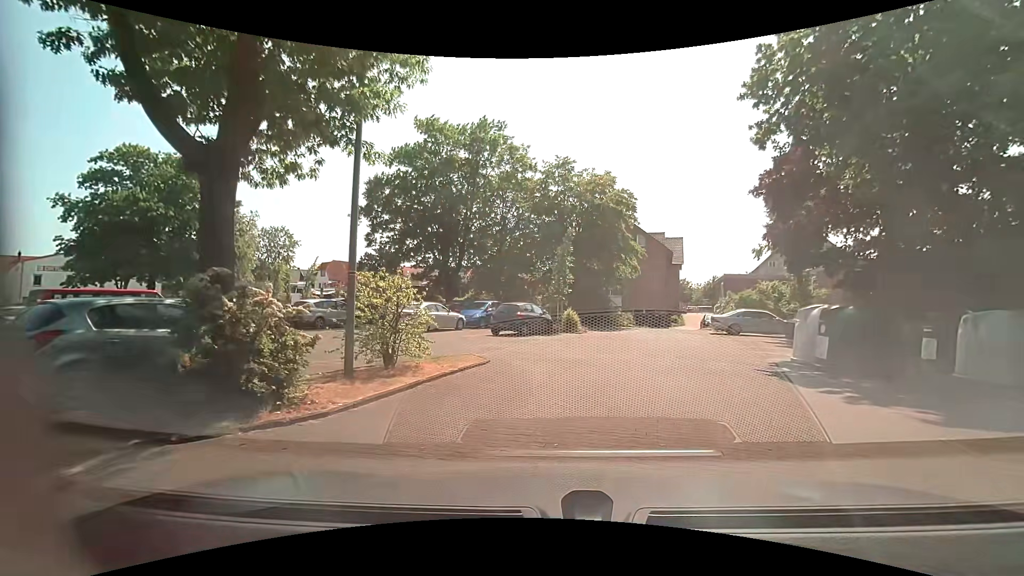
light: Day
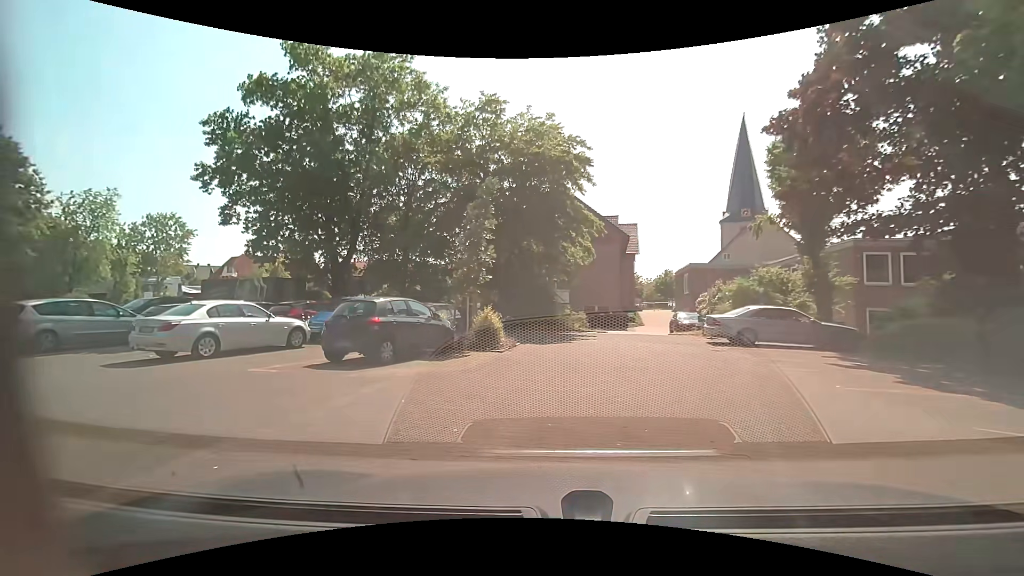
(+1.3, +11.3) m; +7°
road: service
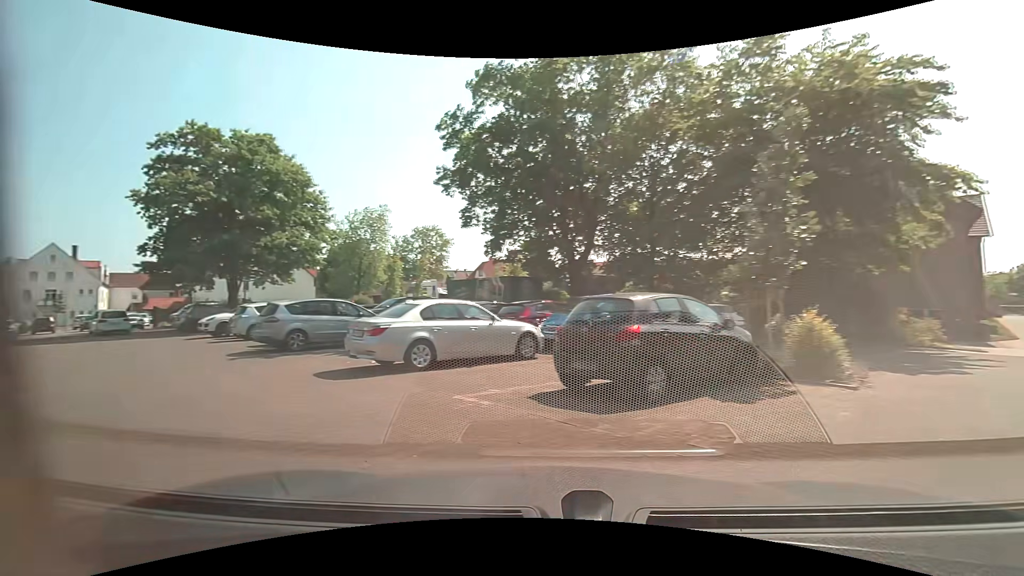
(-1.0, +4.4) m; -28°
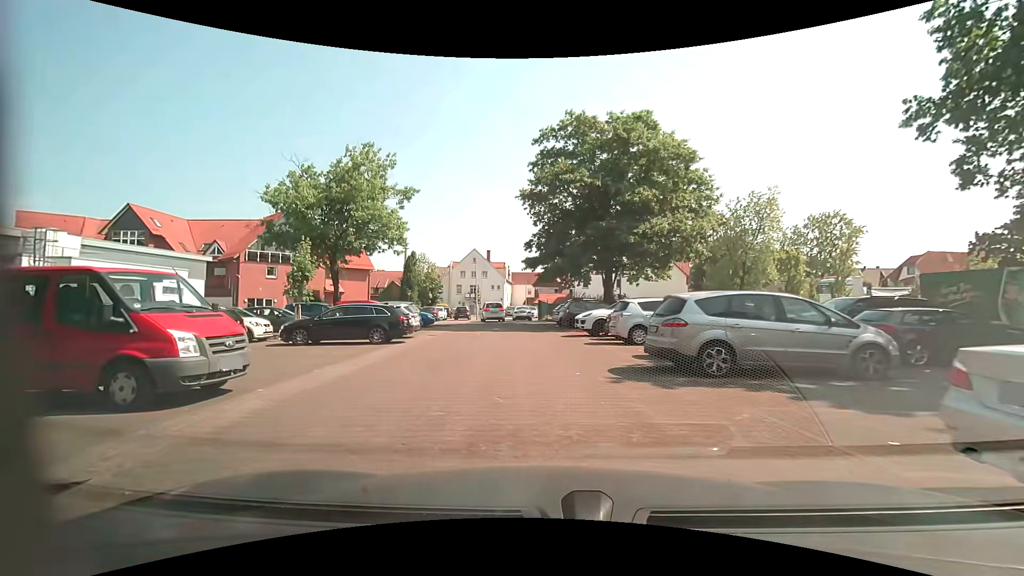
(-2.8, +6.4) m; -38°
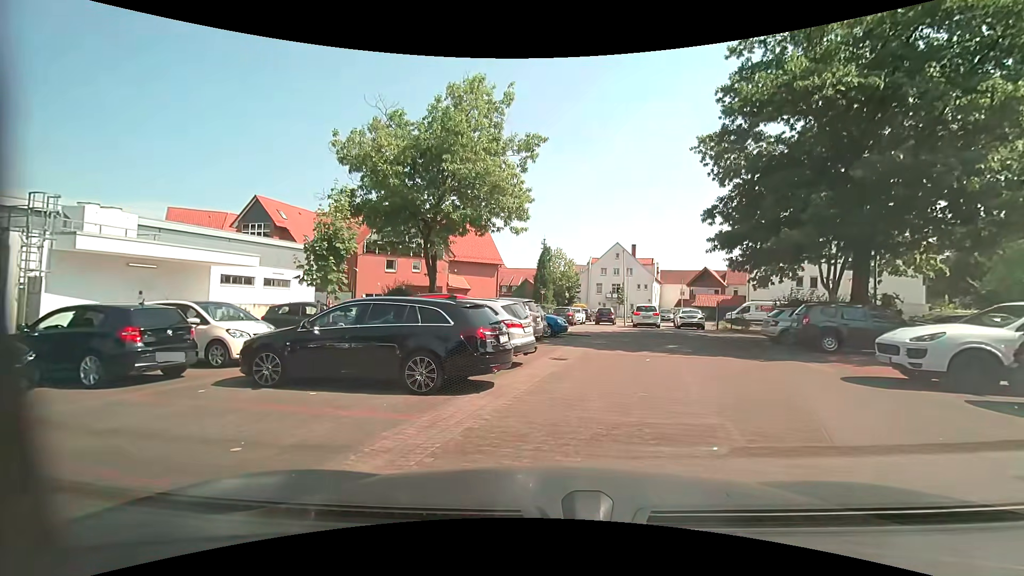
(-1.7, +10.7) m; -15°
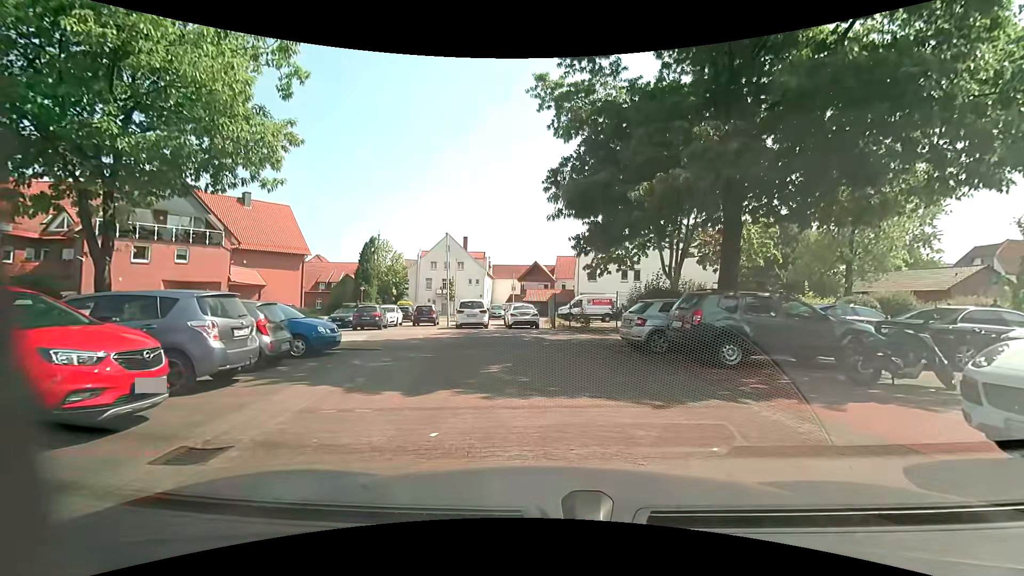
(+1.3, +7.9) m; +18°
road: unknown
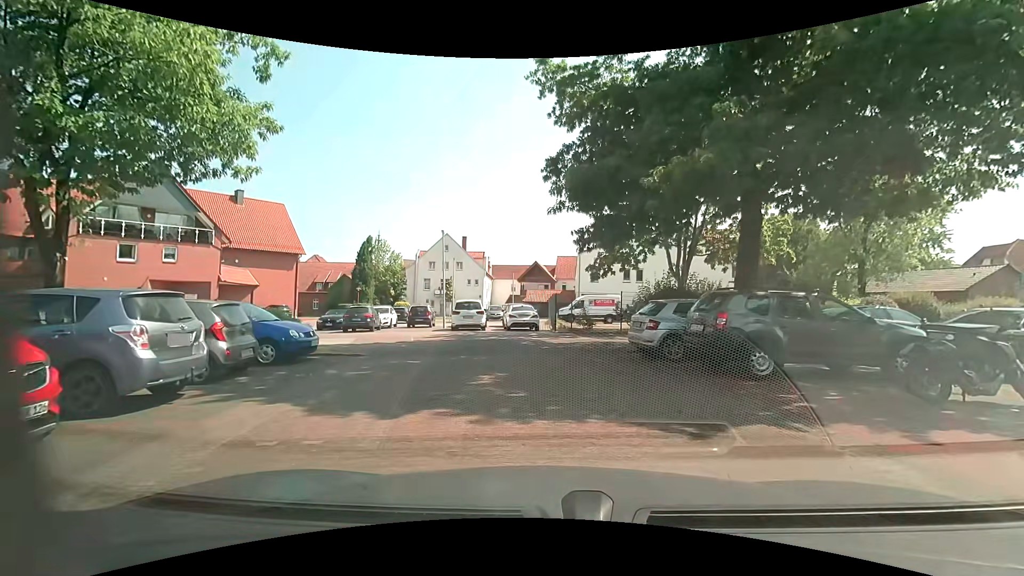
(0.0, +1.4) m; 0°
